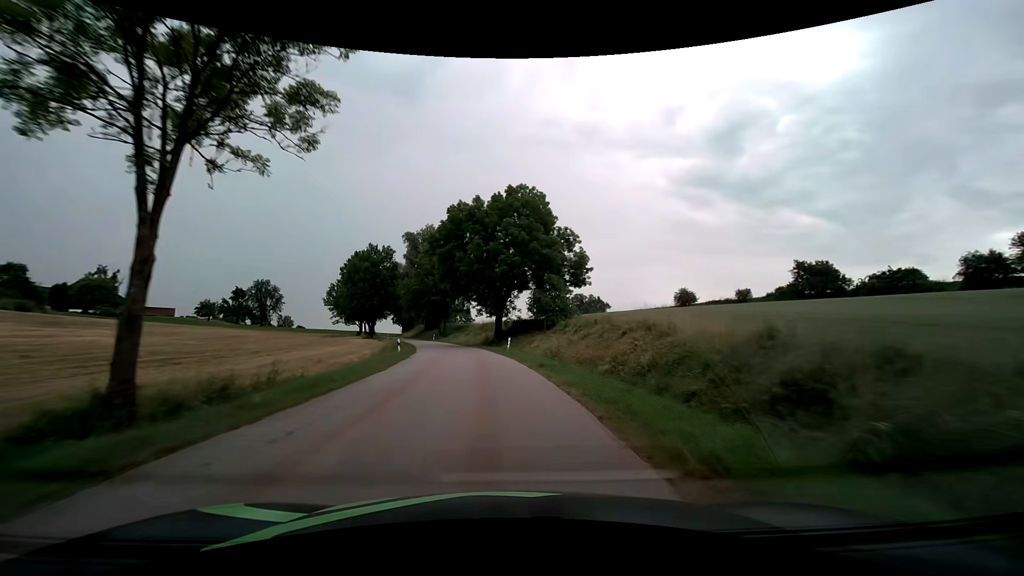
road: tertiary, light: Day
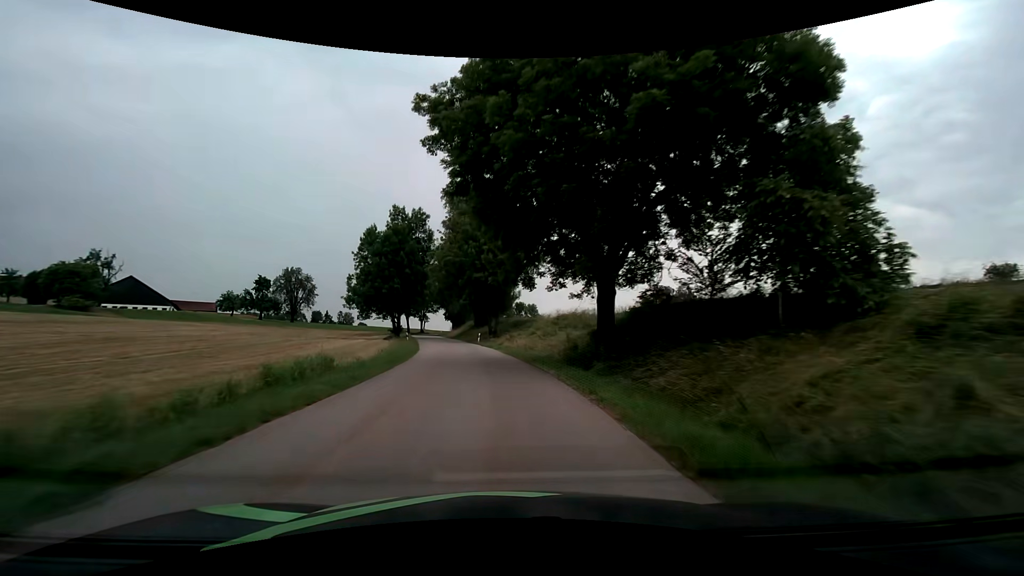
(-2.0, +31.7) m; -7°
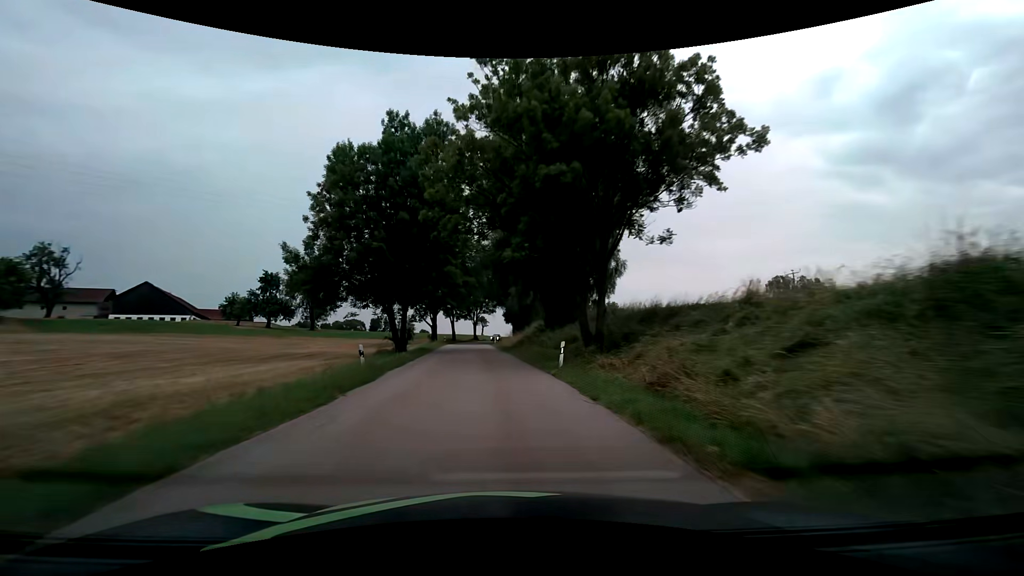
(-2.4, +33.8) m; -8°
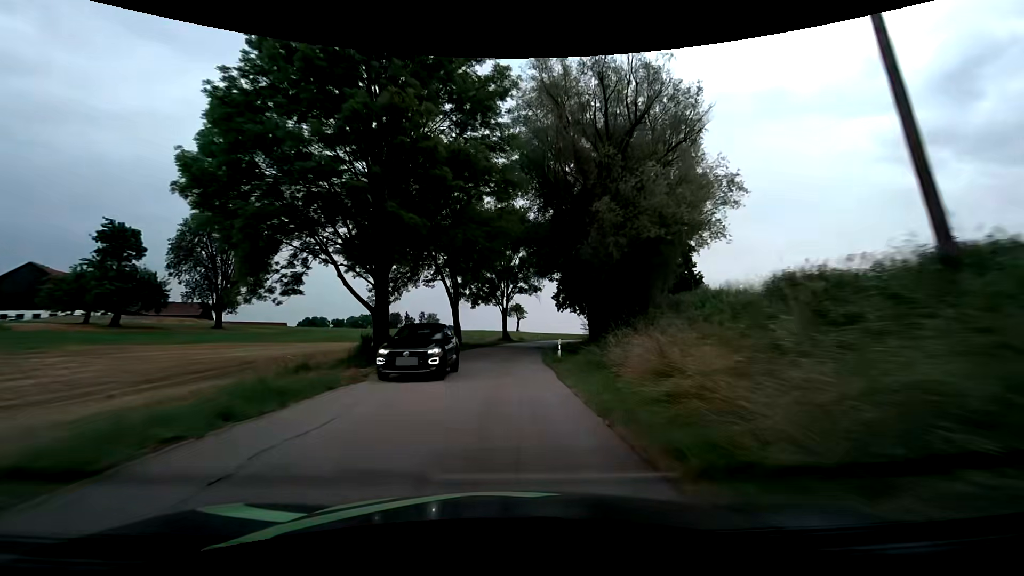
(-2.5, +46.6) m; -4°
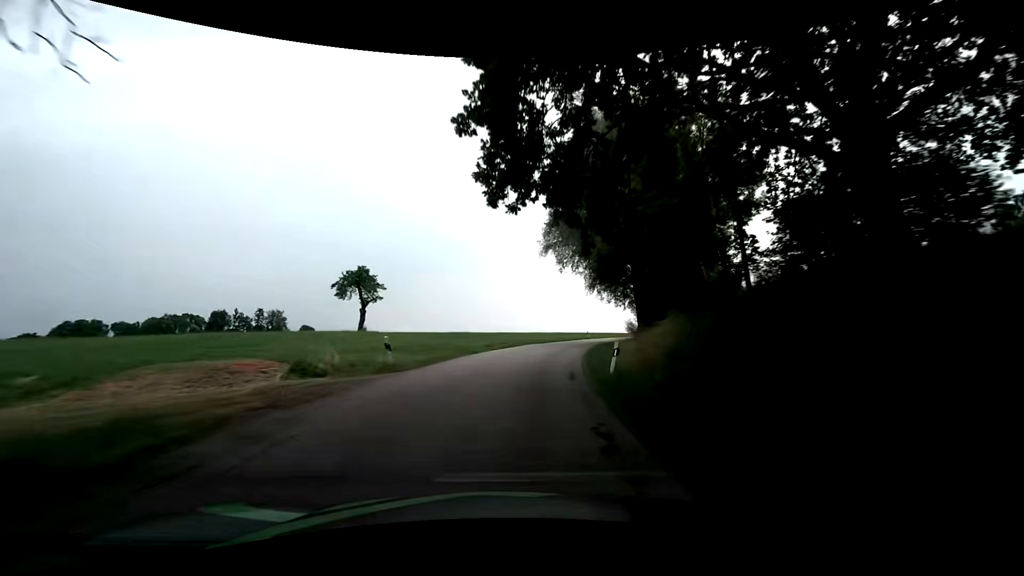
(+3.6, +55.5) m; +12°
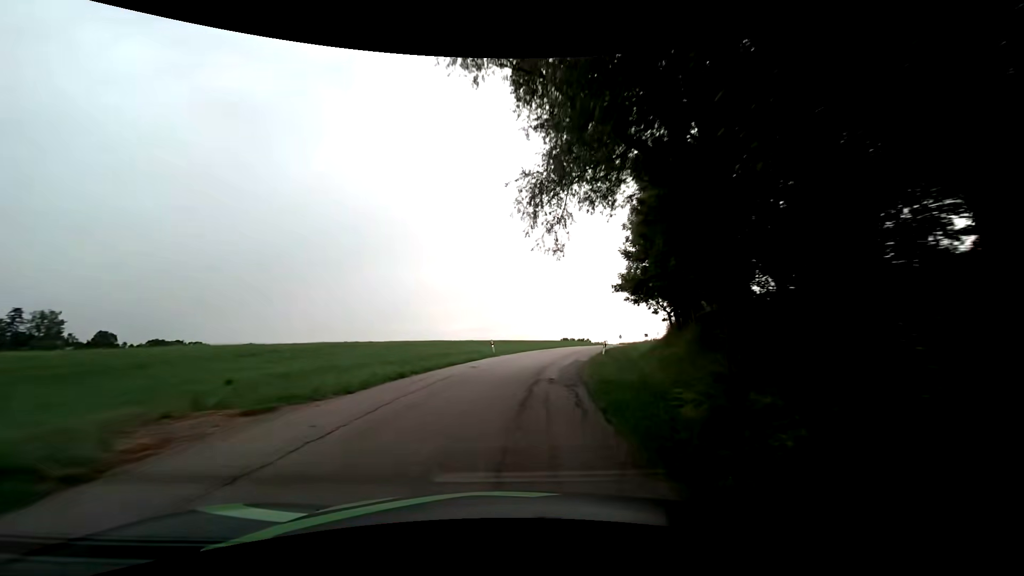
(+3.6, +32.1) m; +13°
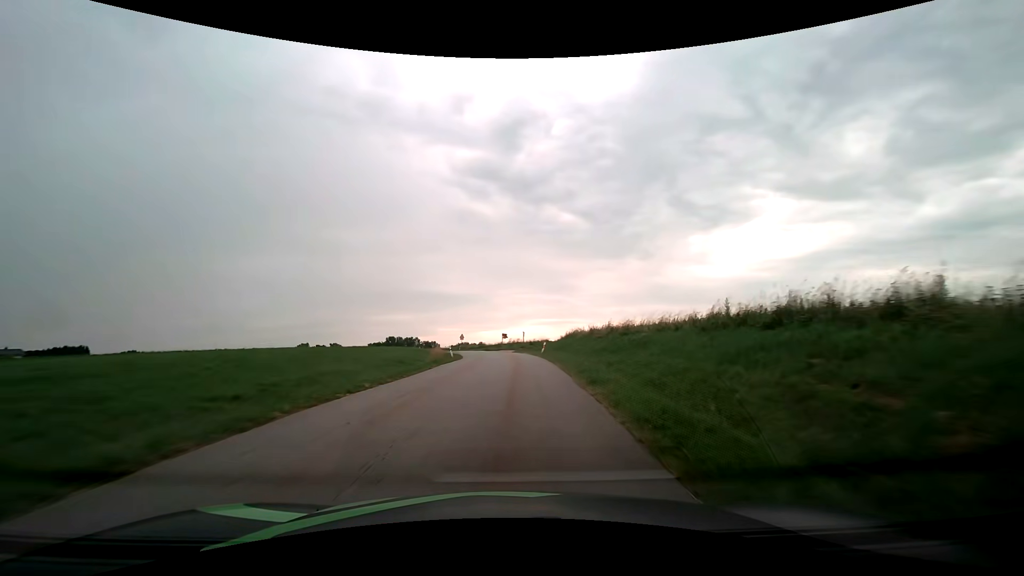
(+7.1, +42.1) m; +20°
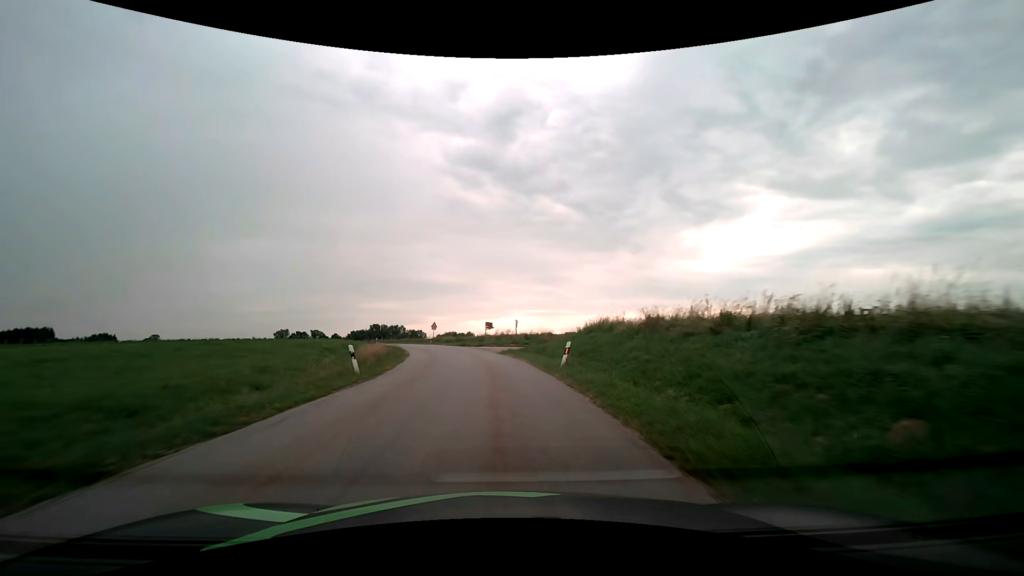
(+0.4, +21.5) m; +1°
(0, +10) (-1, +20) (-2, +30) (-4, +40) (-6, +49) (-9, +59) (-13, +68) (-17, +77) (-22, +86) (-27, +95) m
